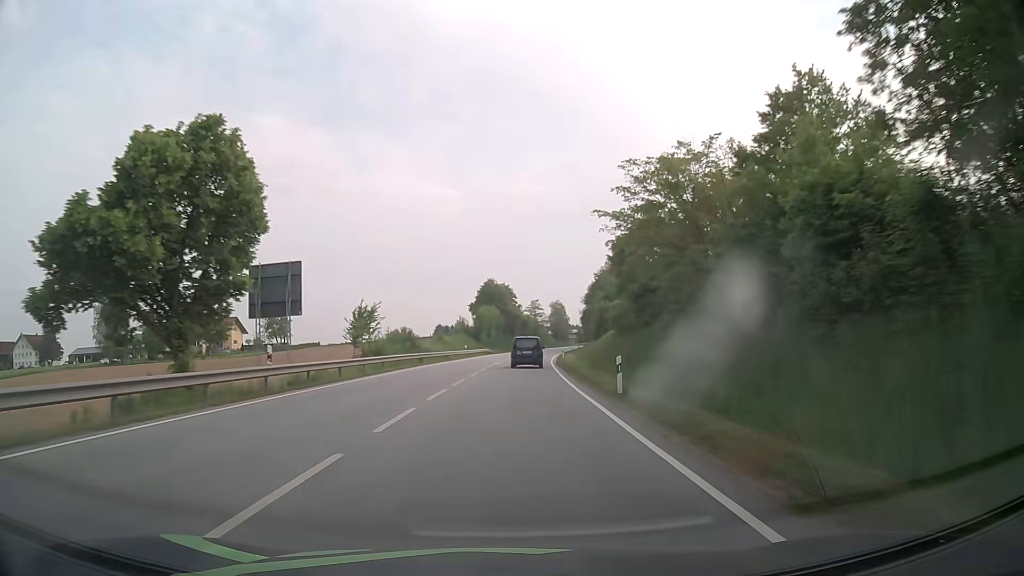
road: primary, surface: asphalt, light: Day
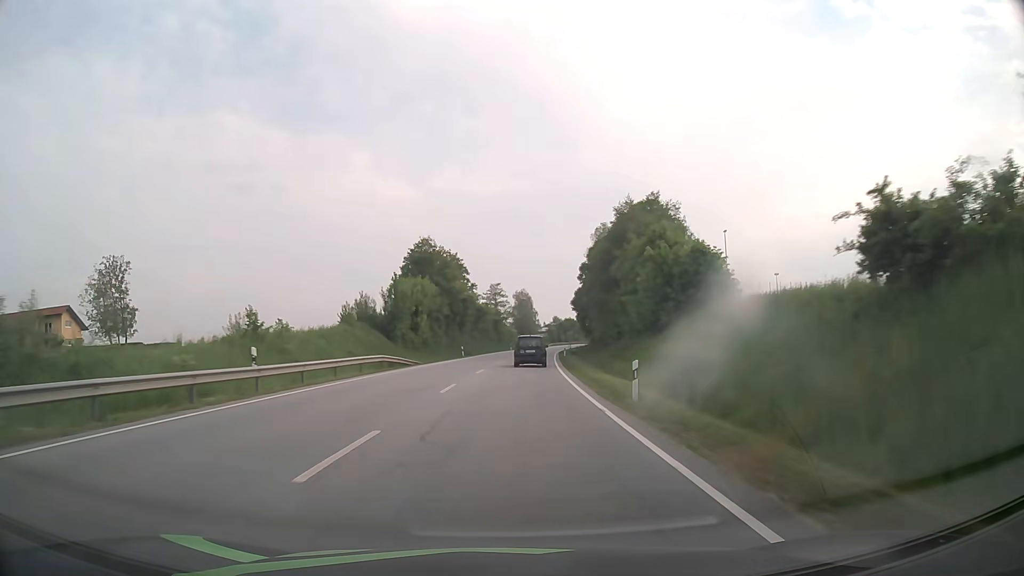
(+1.8, +52.3) m; +4°
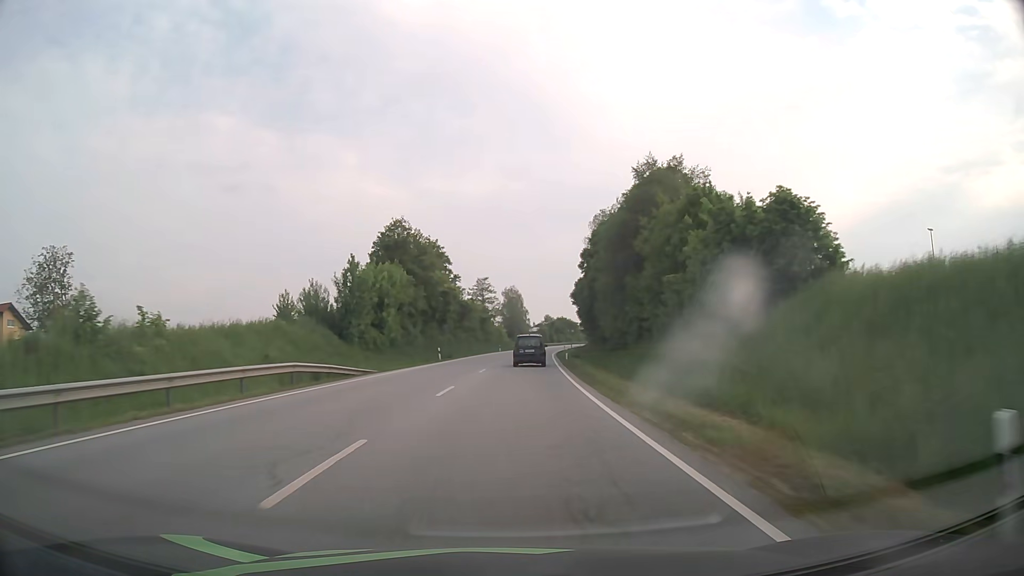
(+0.1, +13.1) m; +1°
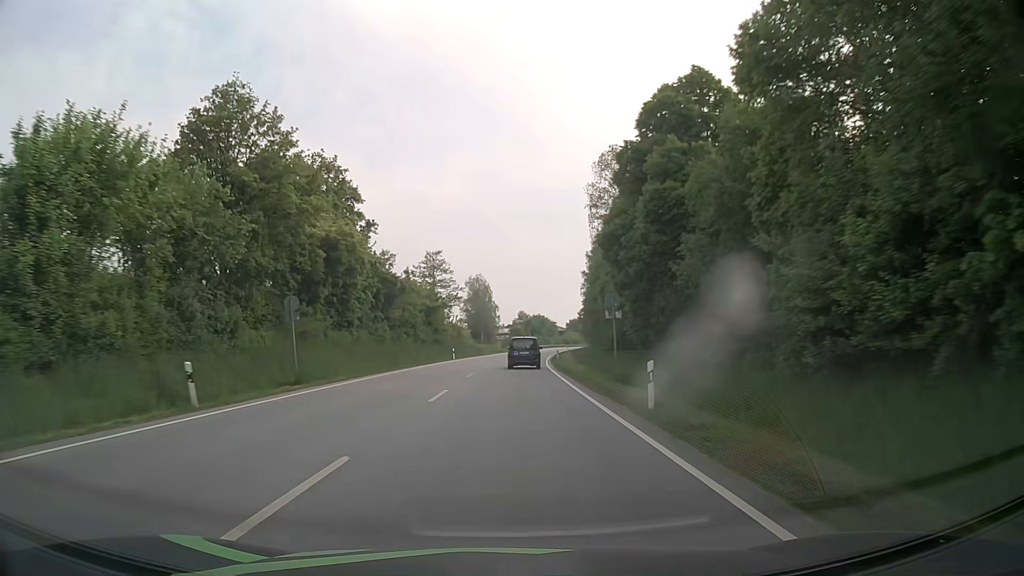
(+1.0, +39.1) m; +3°
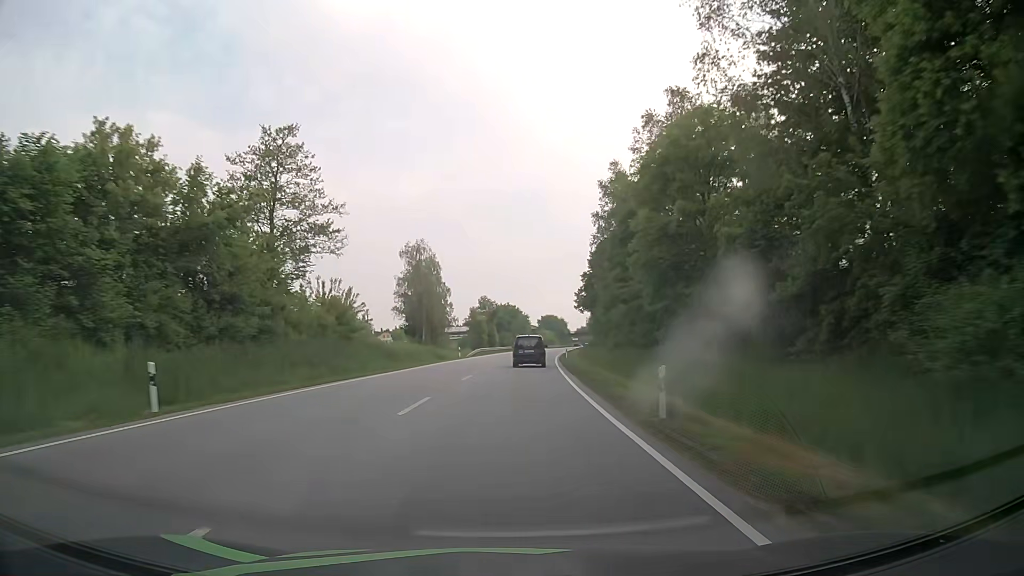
(+1.2, +51.9) m; +3°
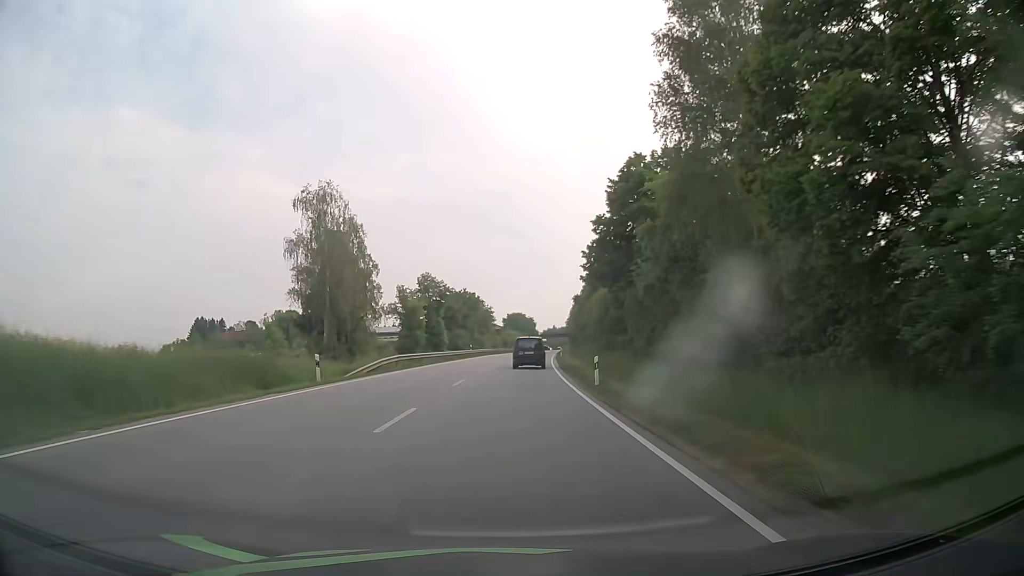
(+1.1, +38.8) m; +3°
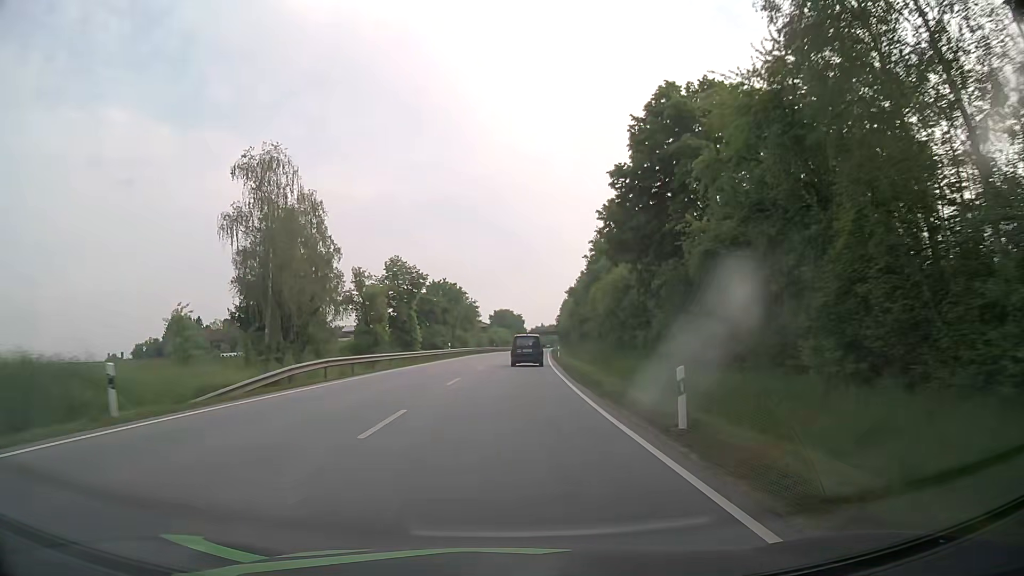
(+0.2, +12.9) m; +1°
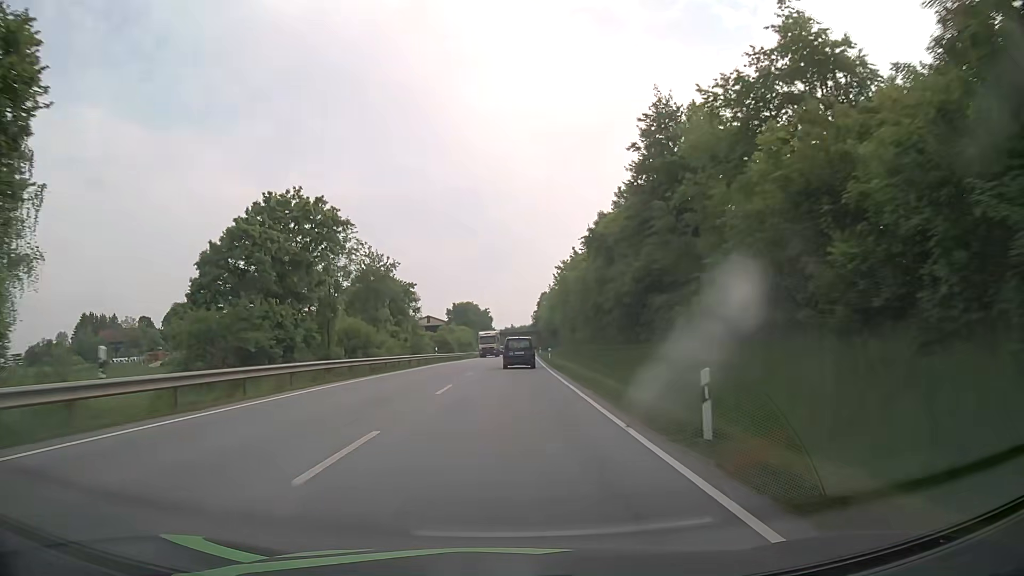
(+1.4, +51.5) m; +3°
(0, +10) (0, +20) (0, +30) (0, +40) (+1, +50) (+1, +60) (+1, +70) (+1, +80) (+2, +90) (+2, +100) m
